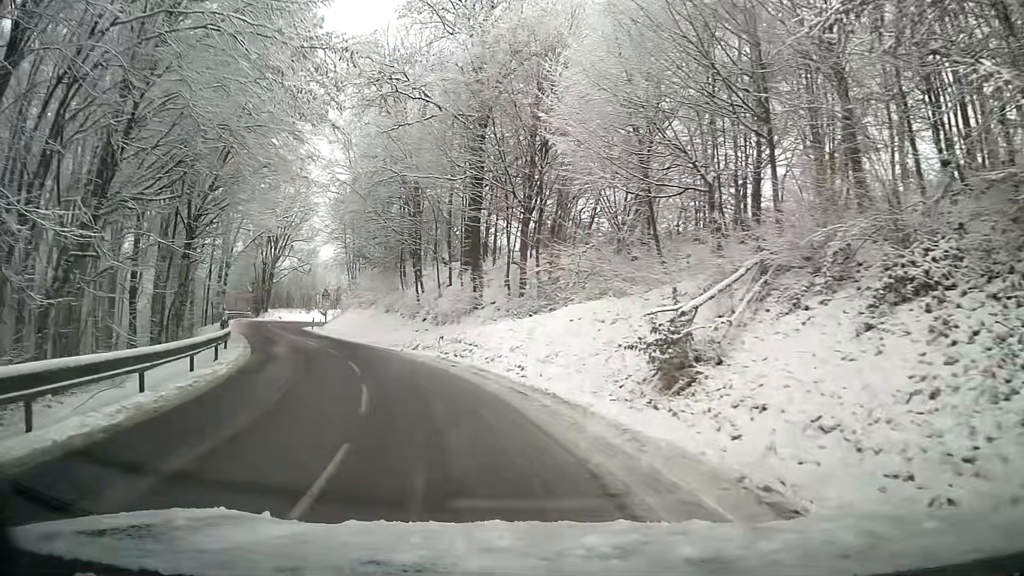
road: tertiary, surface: asphalt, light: Day
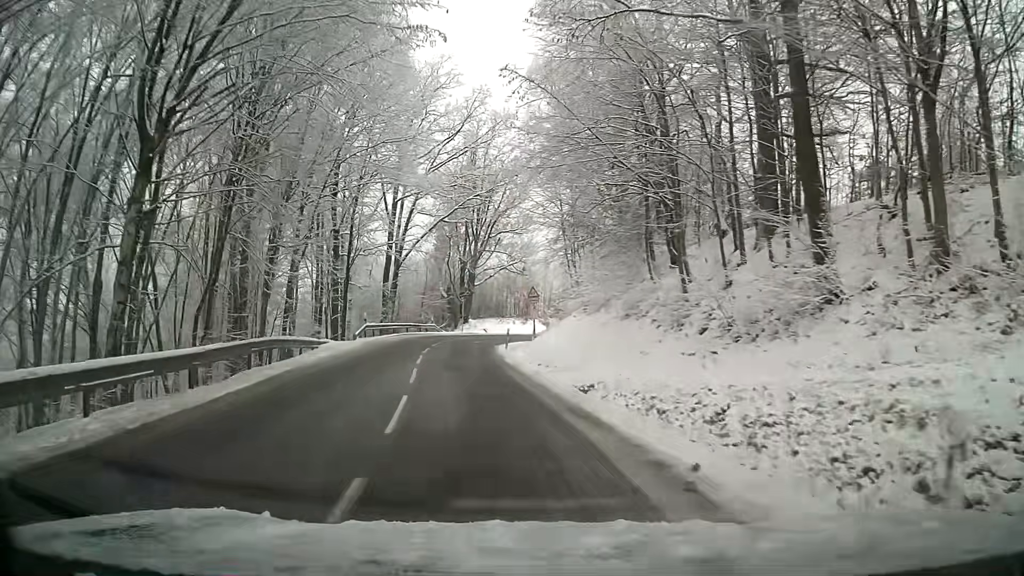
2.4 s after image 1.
(-3.4, +20.3) m; -20°
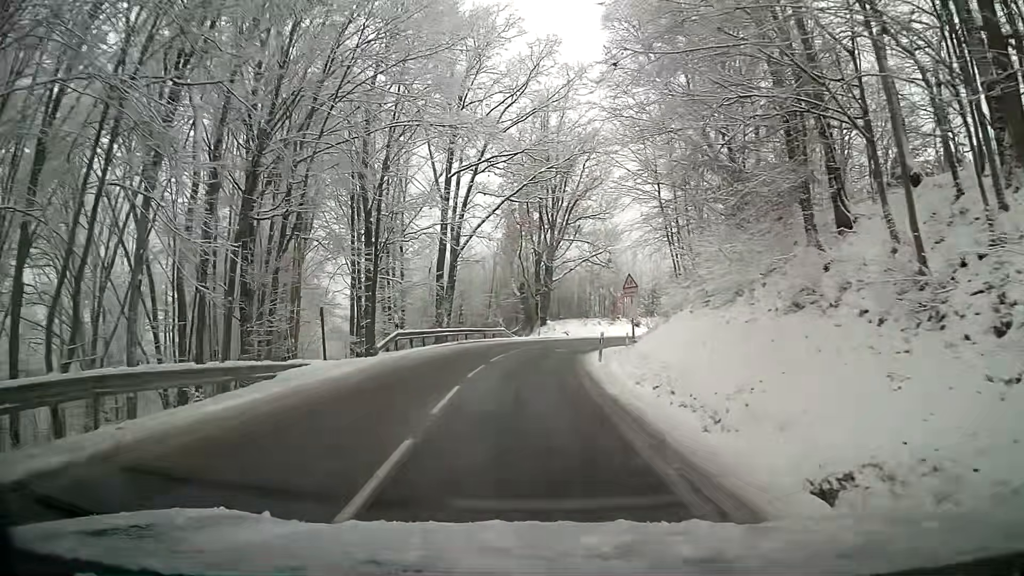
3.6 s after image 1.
(-0.6, +10.9) m; -5°
(0, +10) (0, +20) (+1, +30) (+3, +40) (+6, +49) (+11, +58) (+18, +65) (+26, +72) (+34, +76) (+44, +79) m
